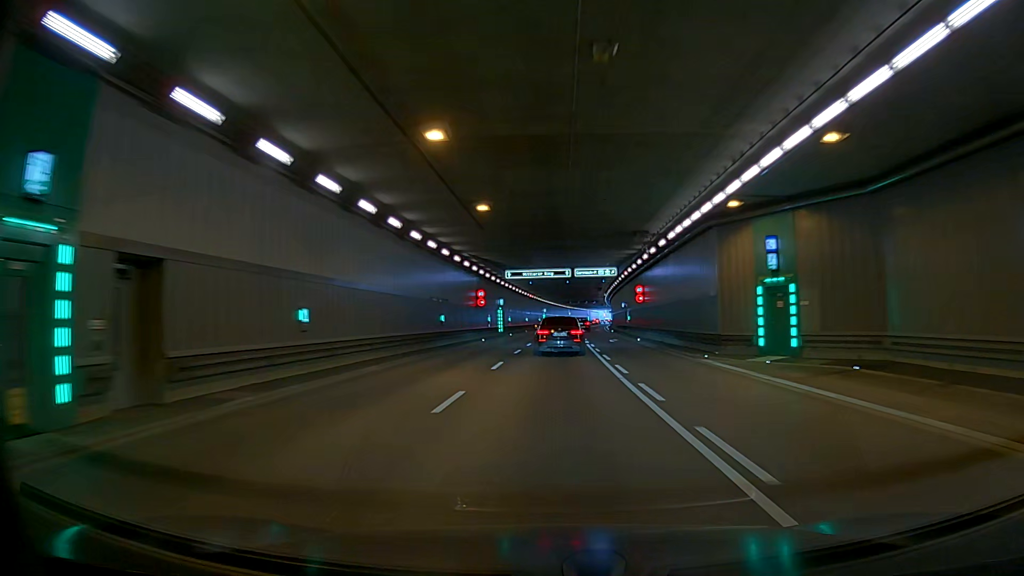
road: trunk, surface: asphalt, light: Day
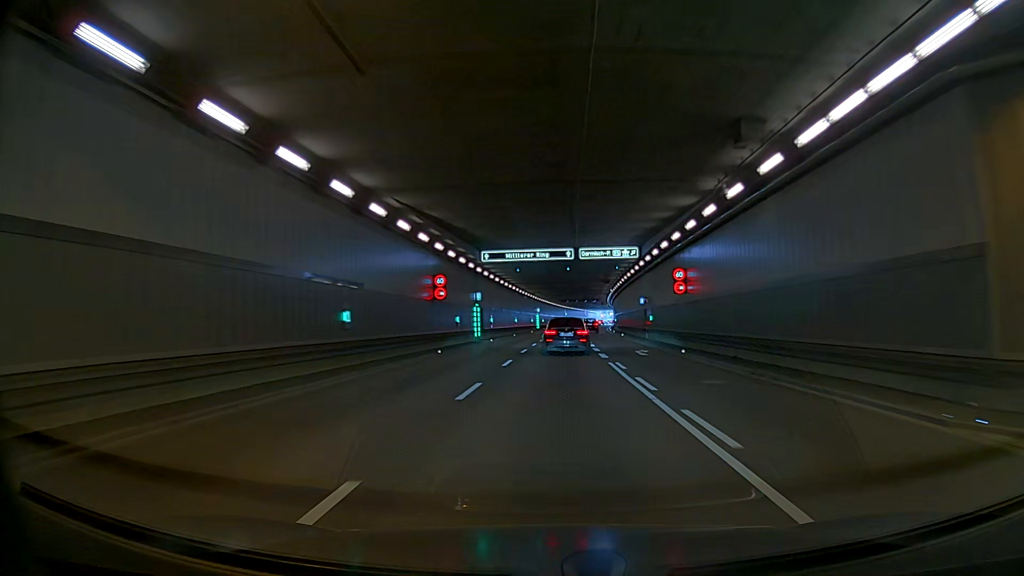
(0.0, +16.5) m; 0°
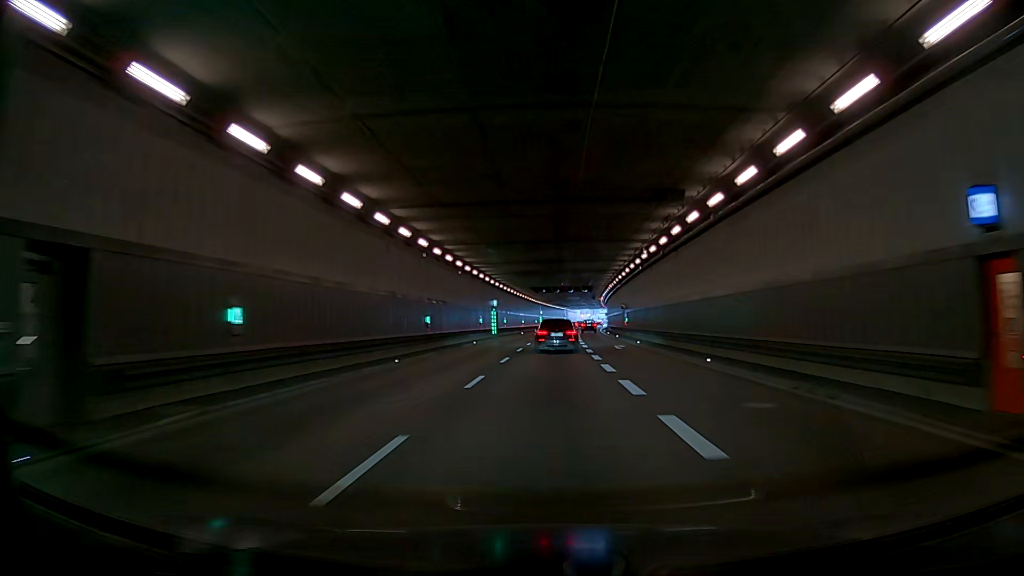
(0.0, +42.8) m; 0°
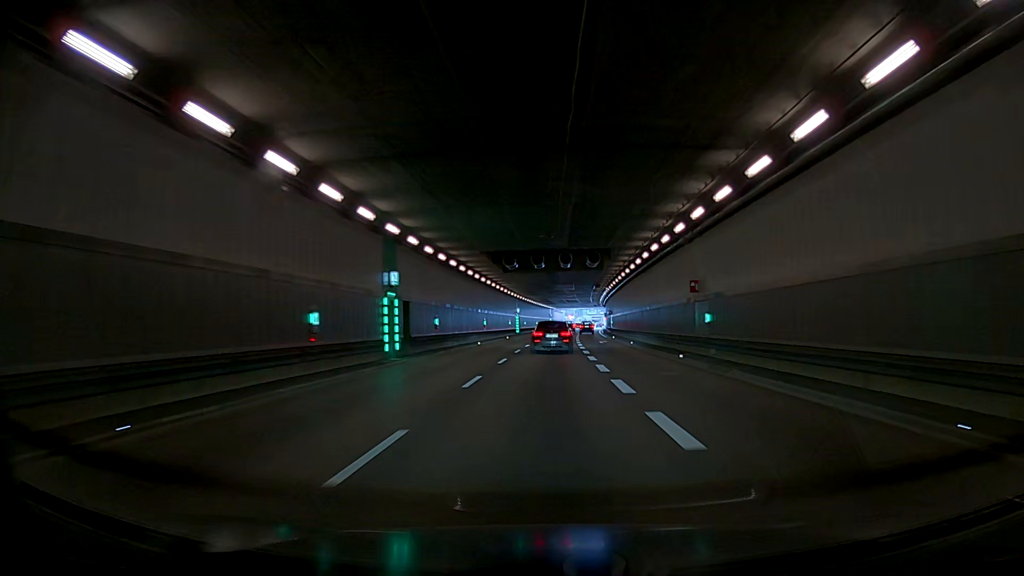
(0.0, +35.6) m; 0°
